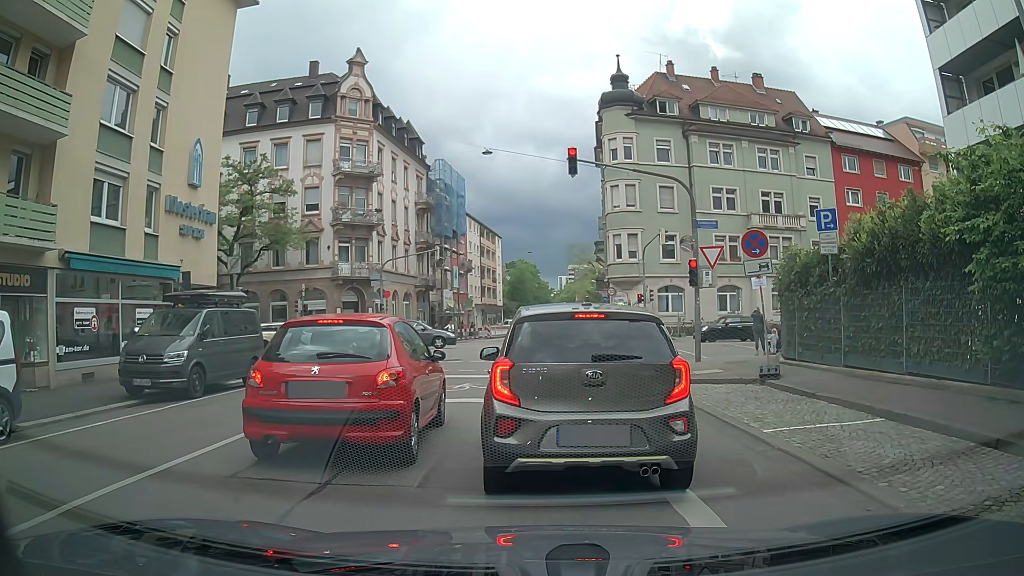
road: residential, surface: asphalt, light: Day
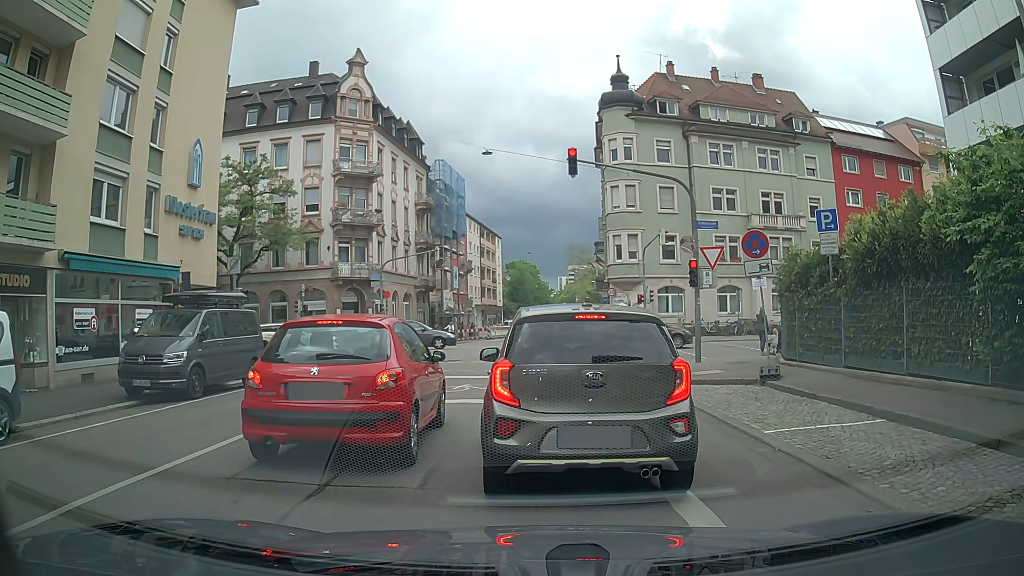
(0.0, +0.1) m; 0°
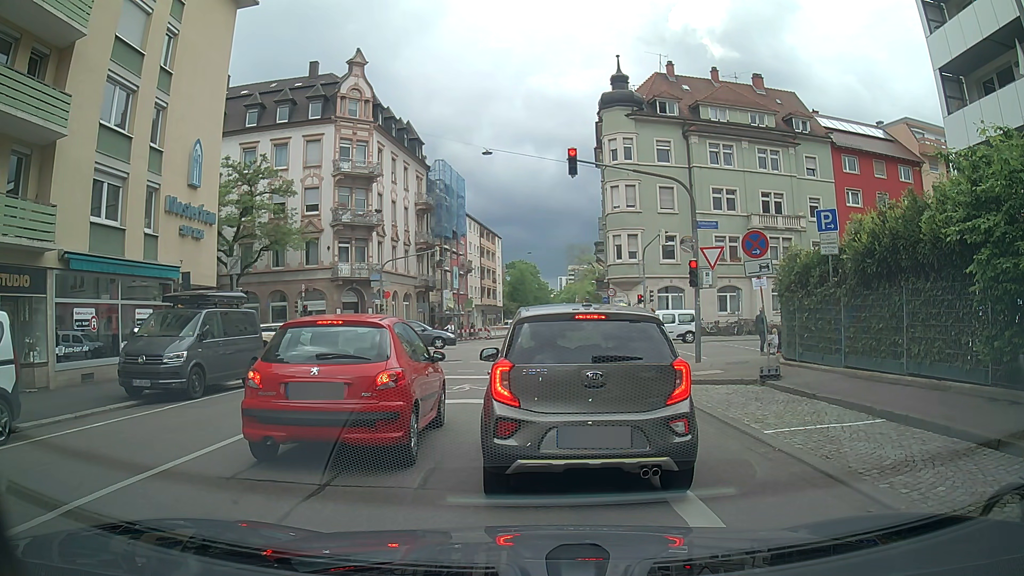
(0.0, 0.0) m; 0°
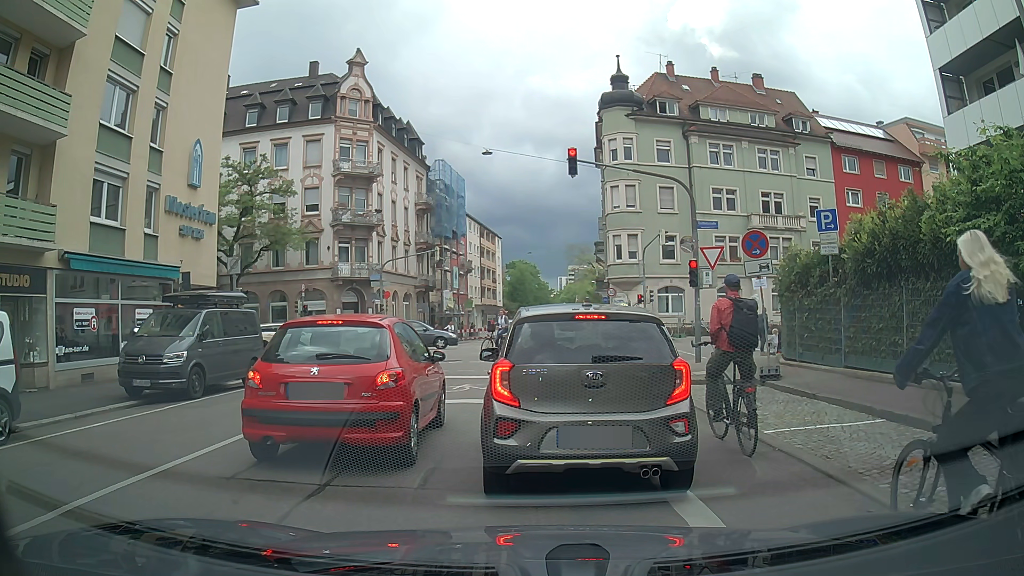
(0.0, 0.0) m; 0°
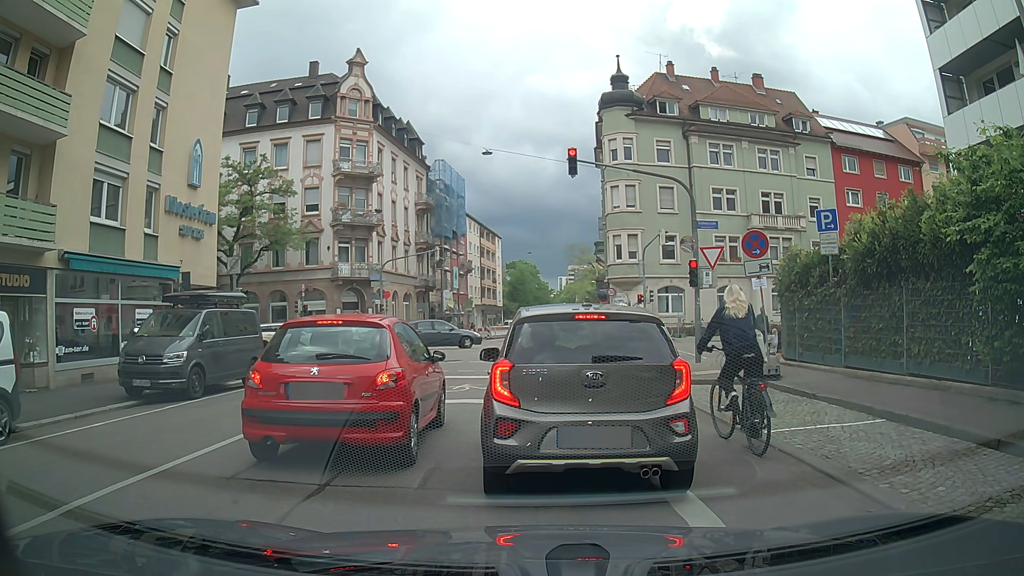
(0.0, 0.0) m; 0°
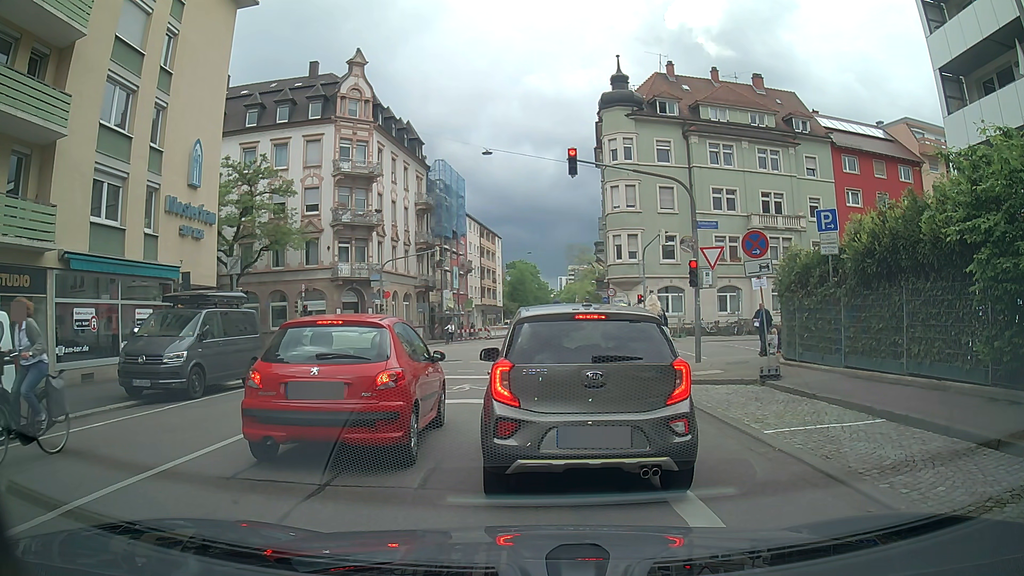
(0.0, 0.0) m; 0°
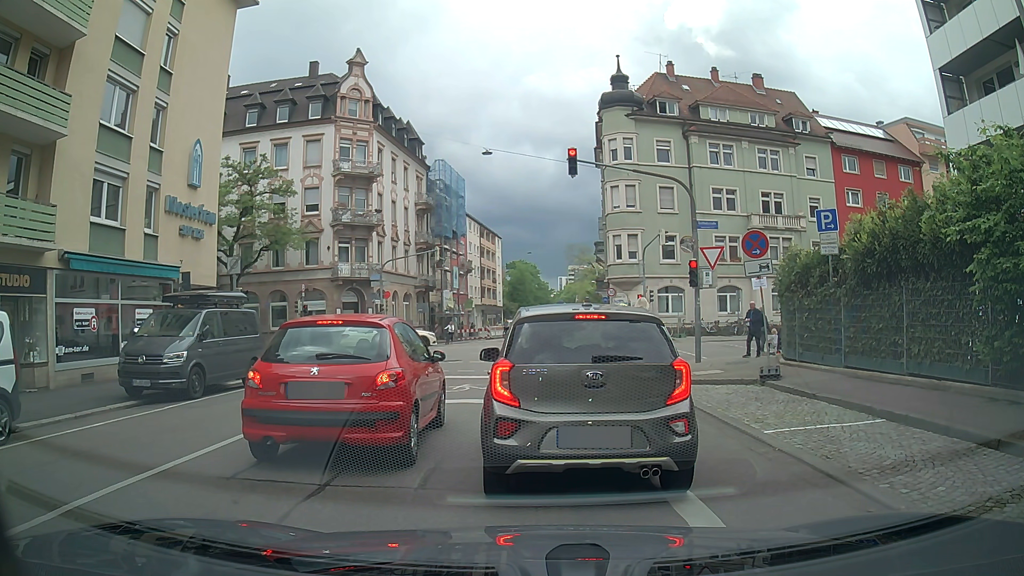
(0.0, 0.0) m; 0°
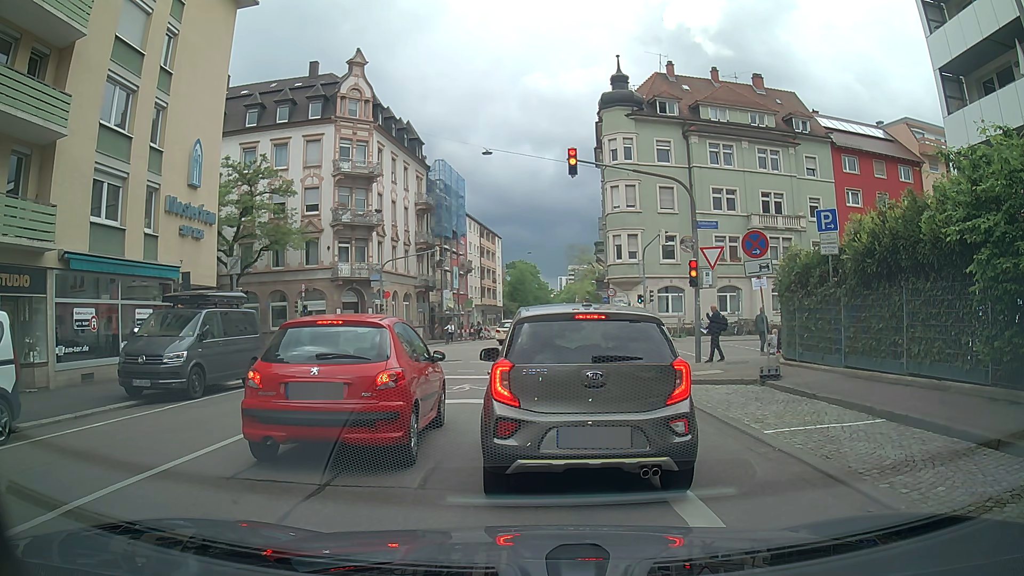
(0.0, 0.0) m; 0°
